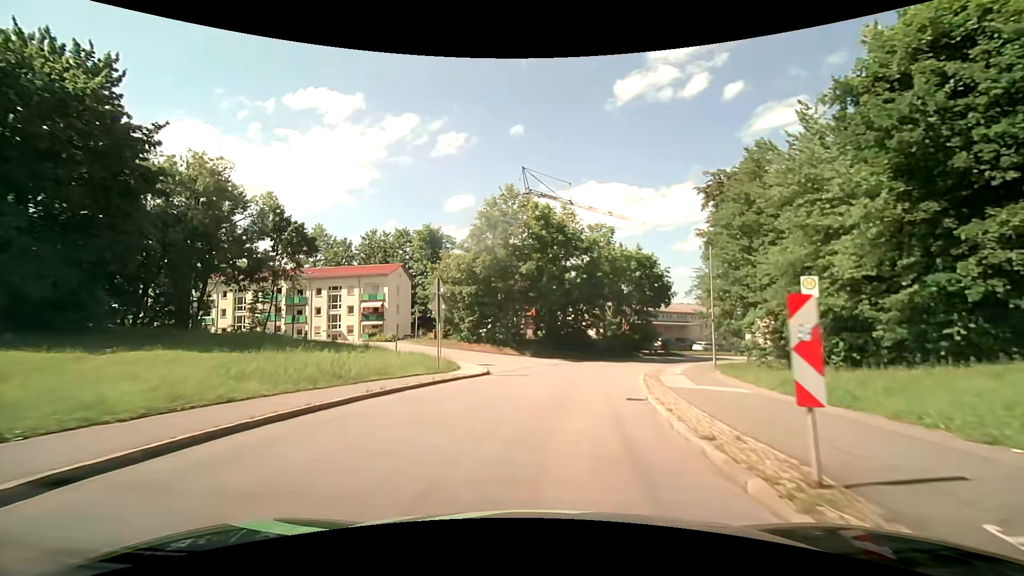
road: unclassified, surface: asphalt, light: Day
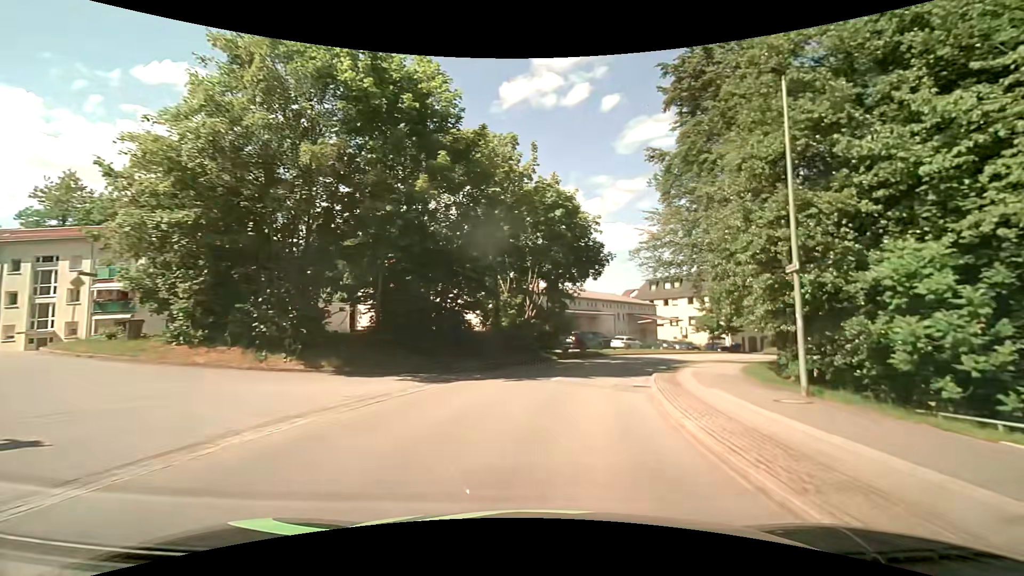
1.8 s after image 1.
(+2.4, +22.2) m; +13°
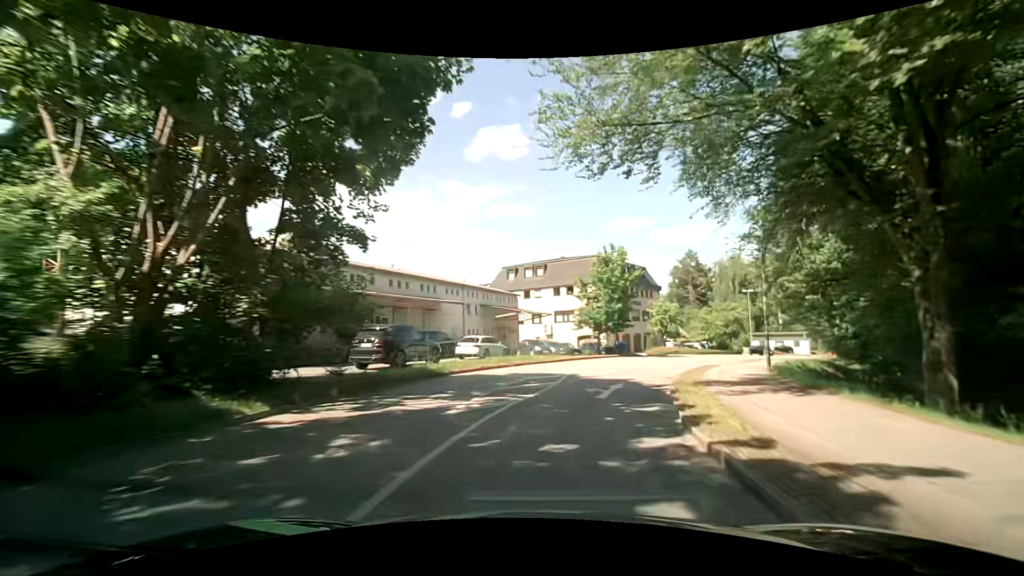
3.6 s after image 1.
(+3.2, +22.1) m; +17°
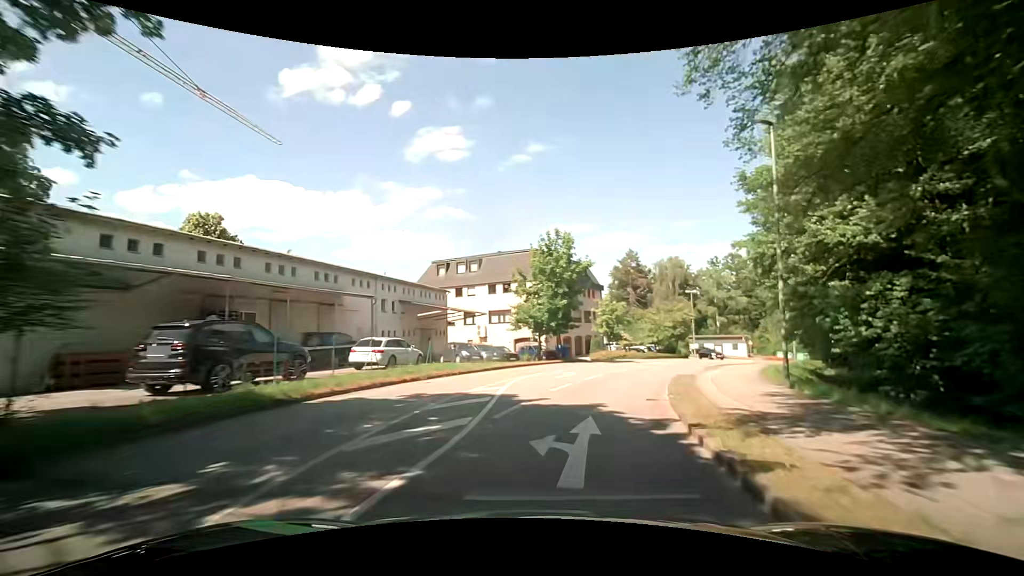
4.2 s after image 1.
(+0.5, +7.4) m; +8°
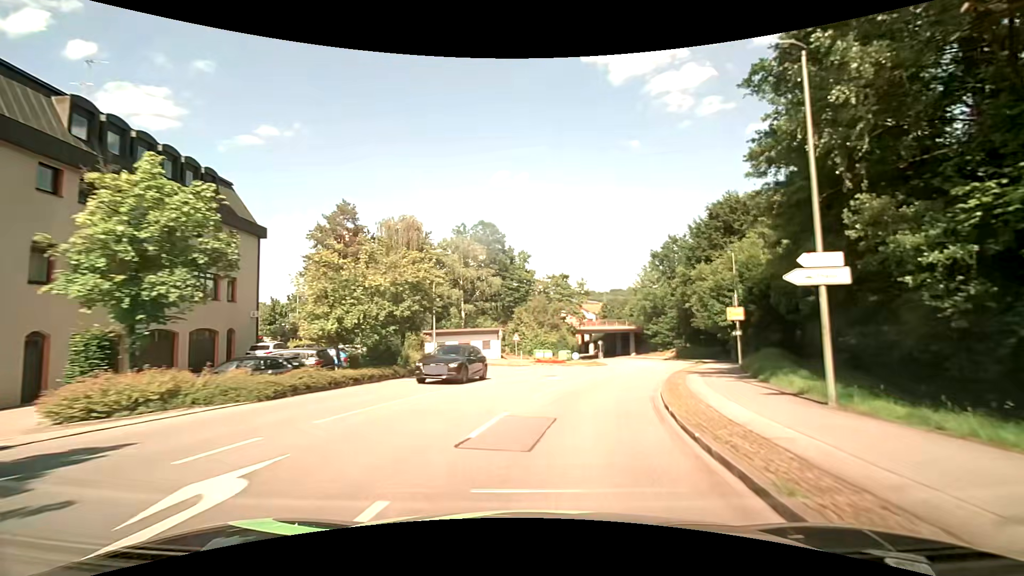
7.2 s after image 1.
(+9.8, +35.8) m; +30°
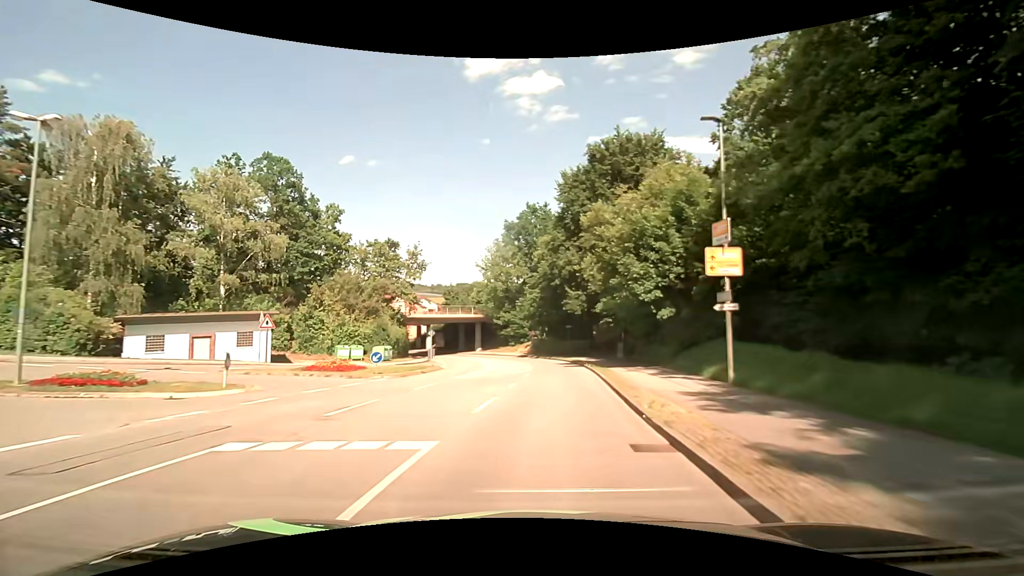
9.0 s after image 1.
(+3.6, +22.2) m; +18°
